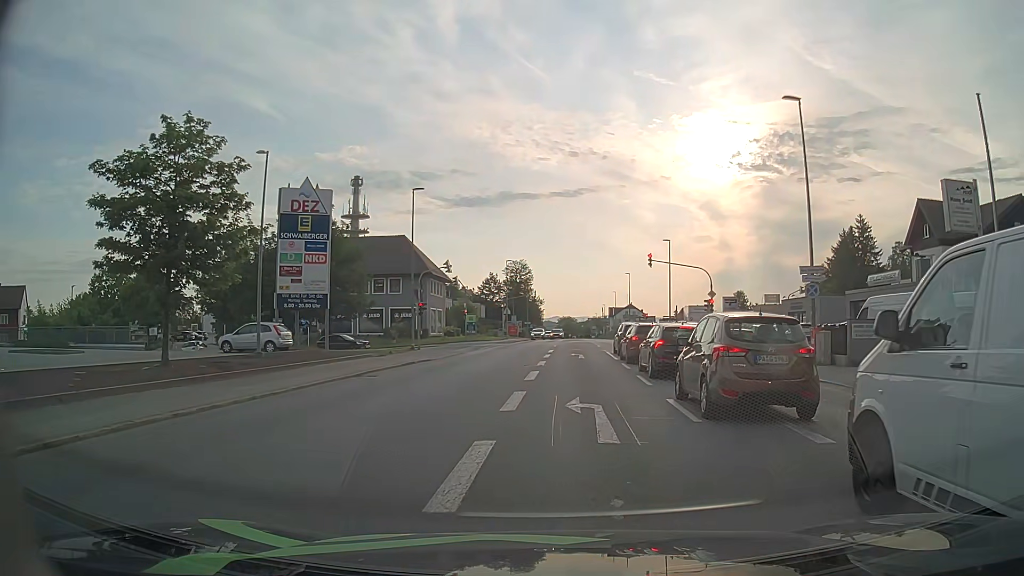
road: tertiary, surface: asphalt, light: Day
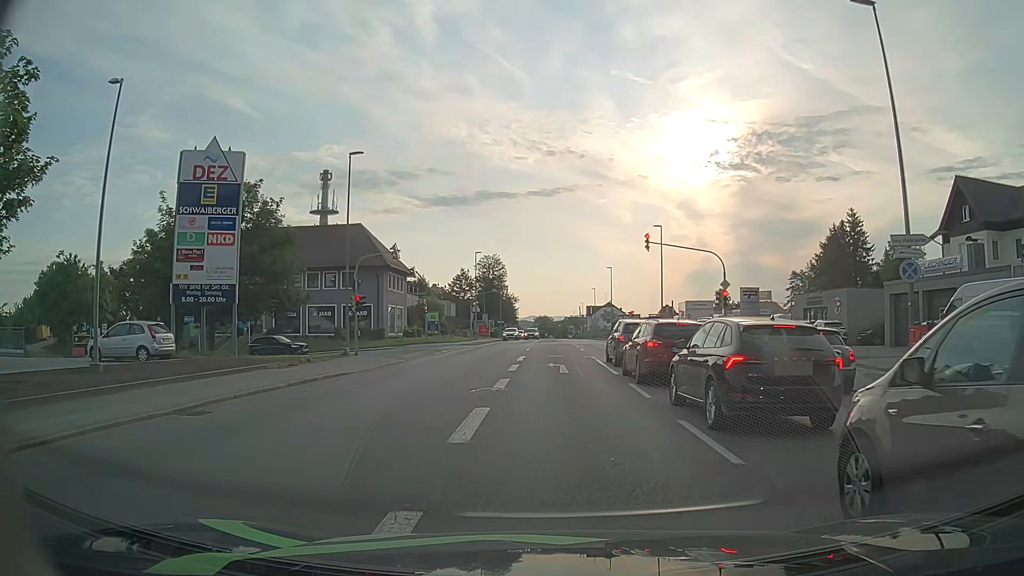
(+0.3, +9.1) m; +2°
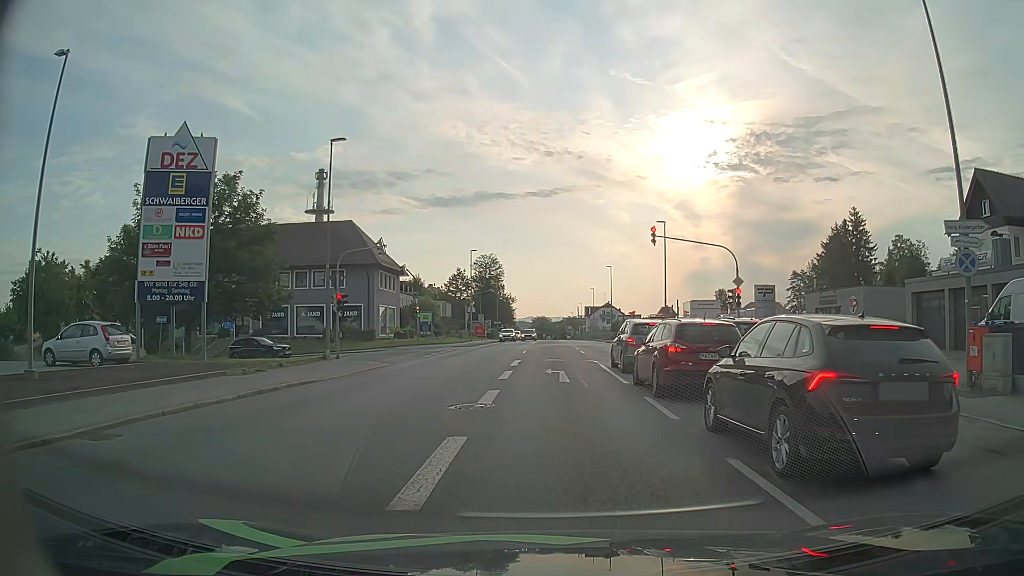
(0.0, +2.8) m; +1°
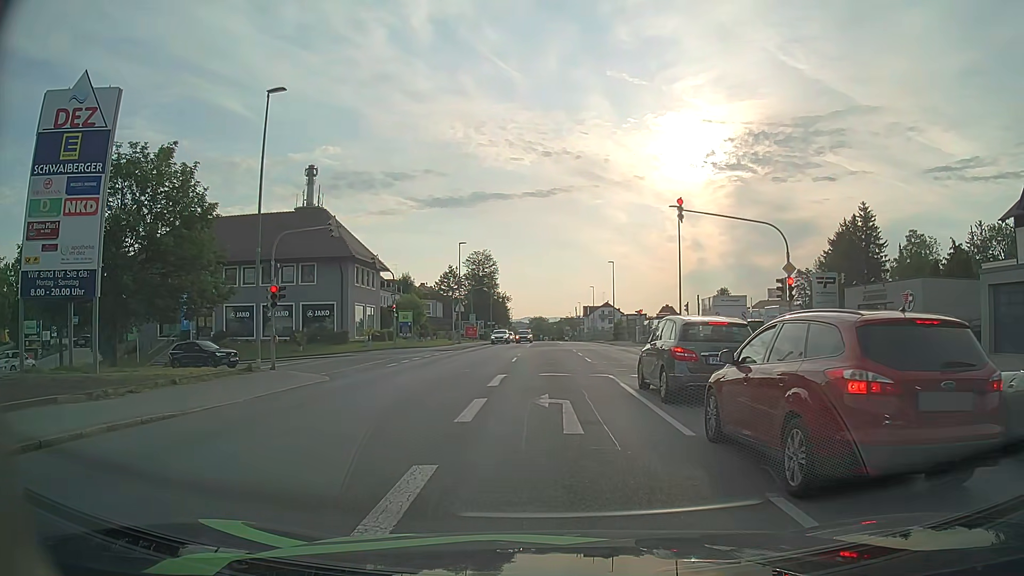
(0.0, +7.4) m; -1°
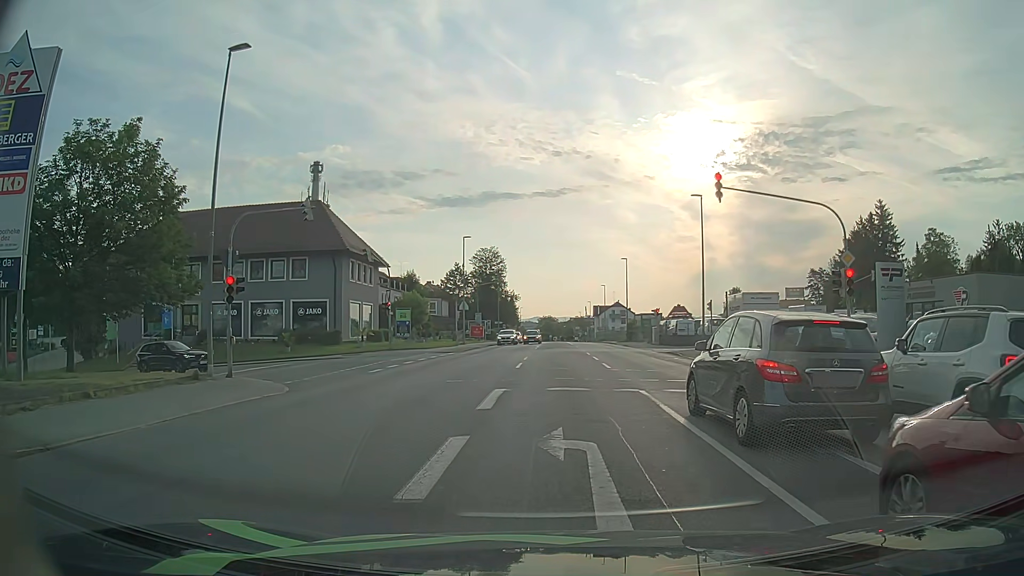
(0.0, +4.3) m; 0°
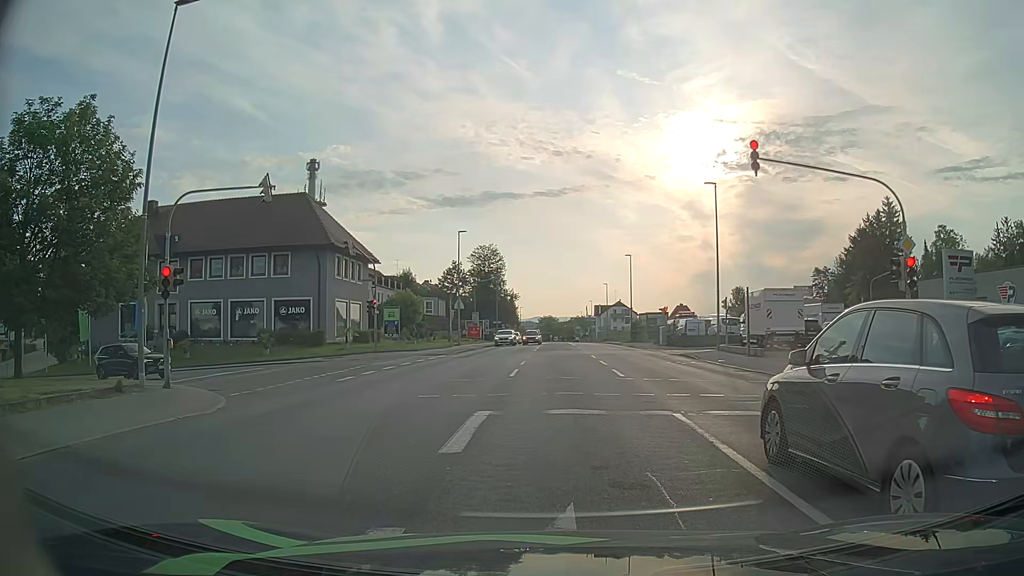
(0.0, +3.8) m; -1°
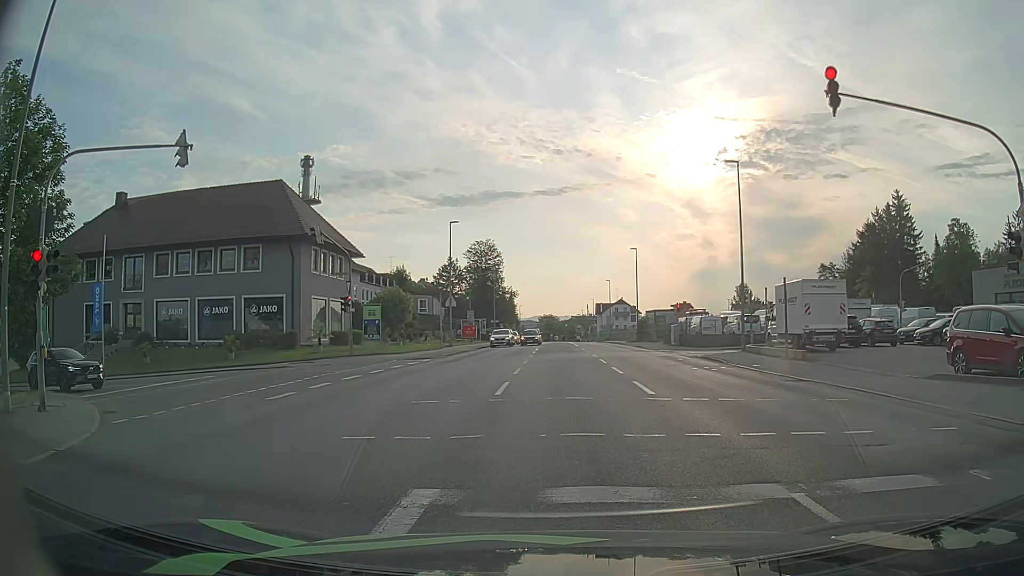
(+0.1, +5.1) m; +1°
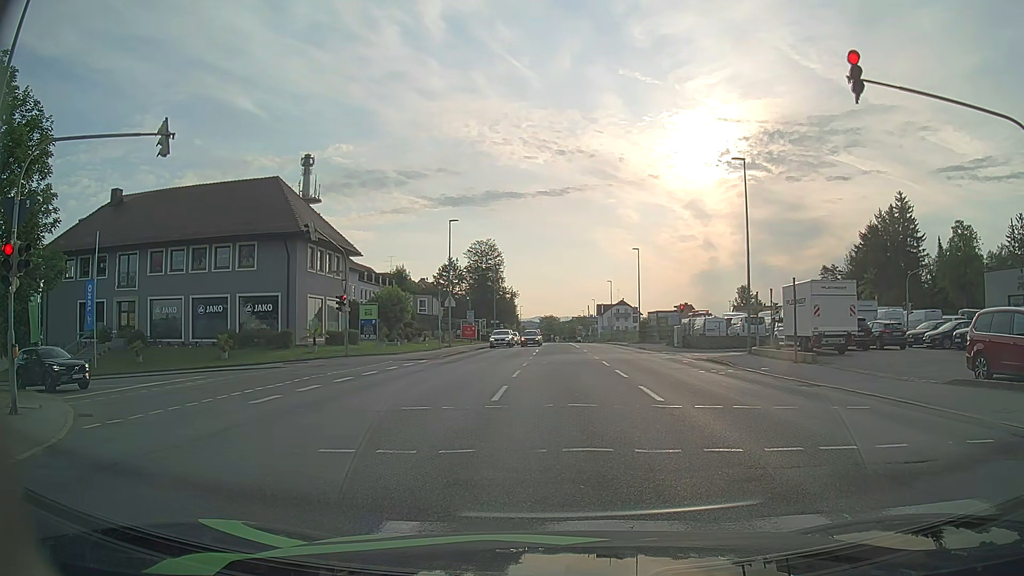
(0.0, +1.0) m; 0°
